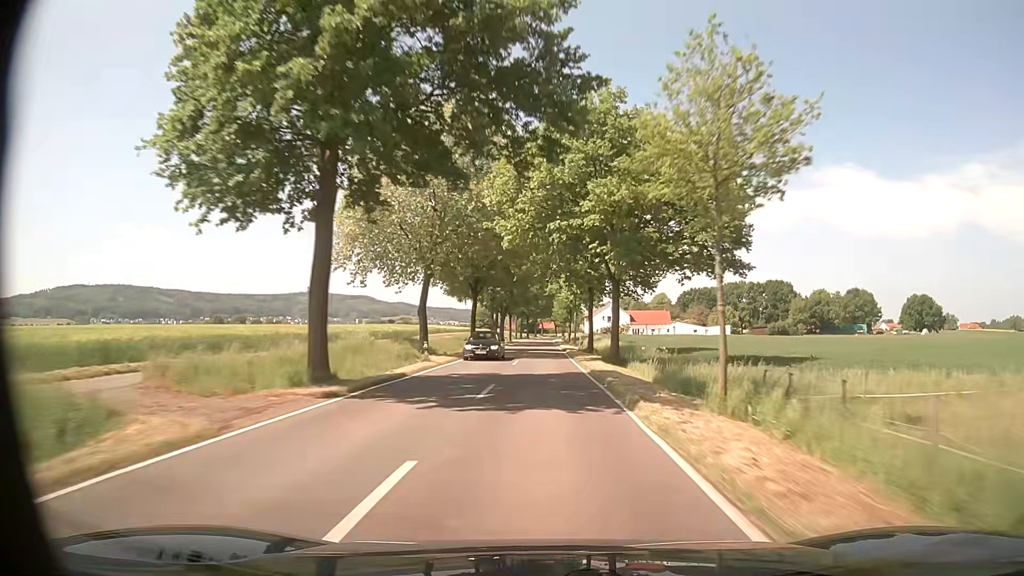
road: tertiary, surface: asphalt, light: Day
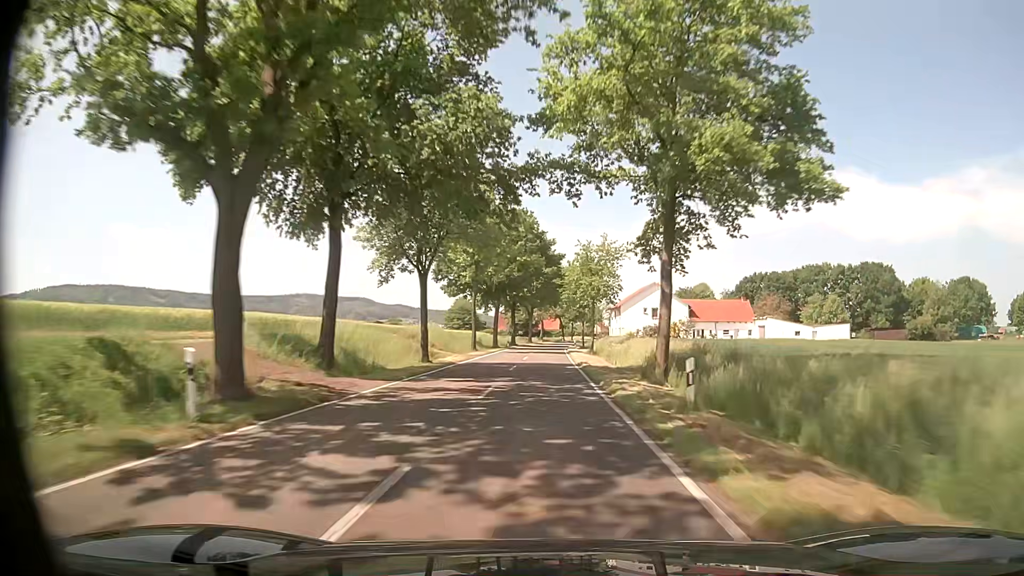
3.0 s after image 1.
(-0.6, +78.9) m; -1°
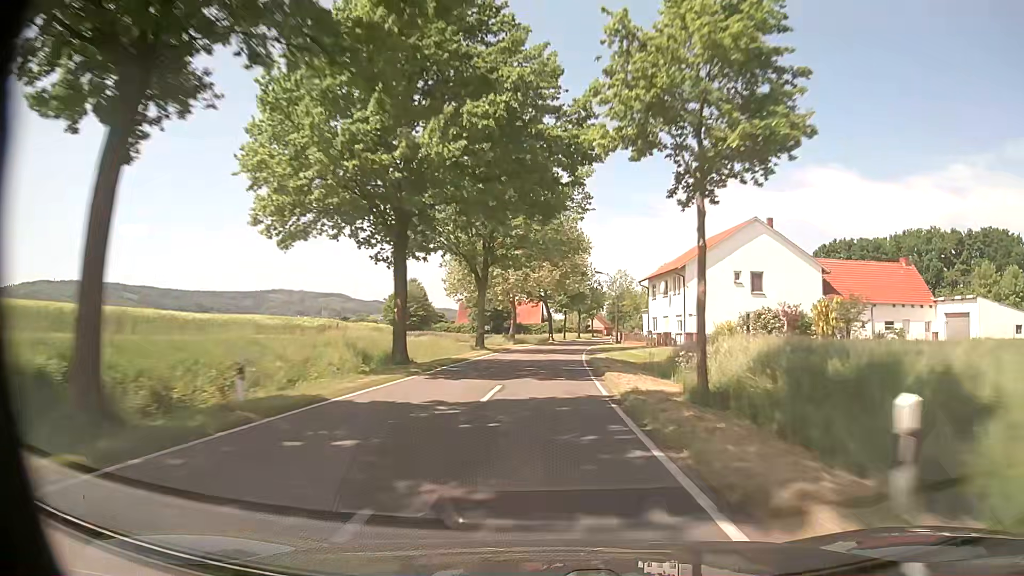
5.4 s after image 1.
(+0.5, +63.2) m; +2°
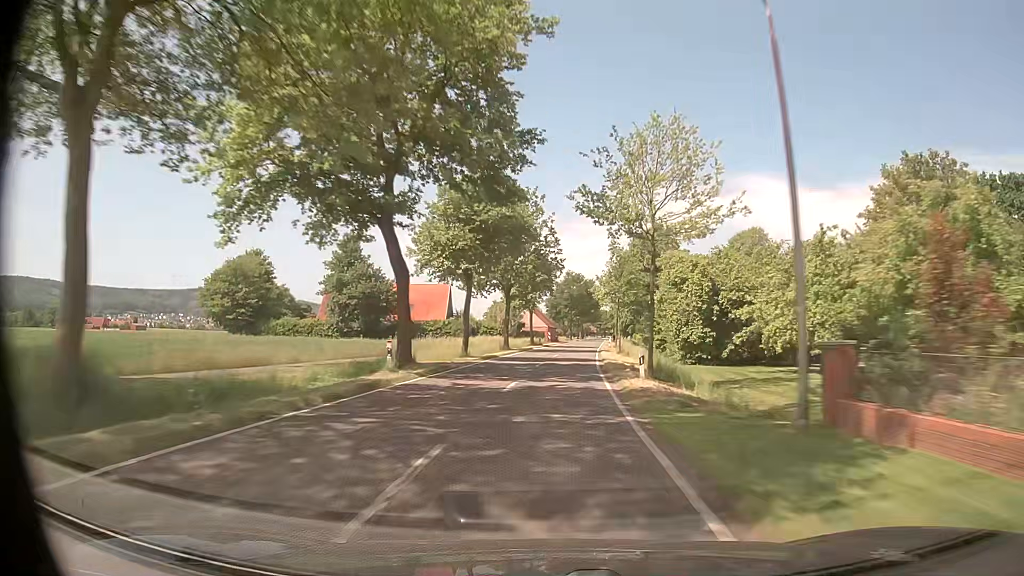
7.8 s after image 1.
(+3.0, +63.3) m; +6°
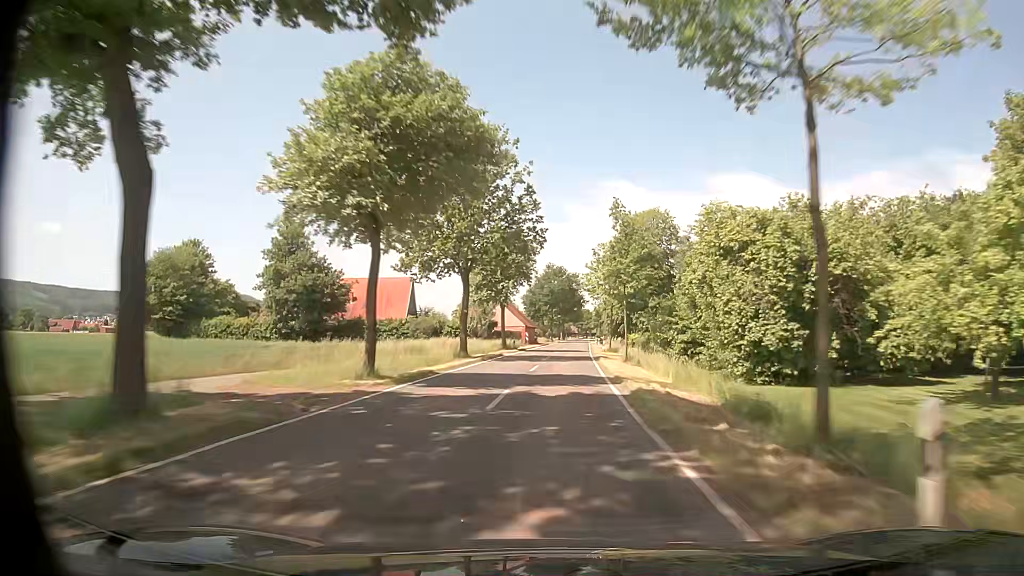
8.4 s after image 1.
(+0.3, +15.9) m; +2°
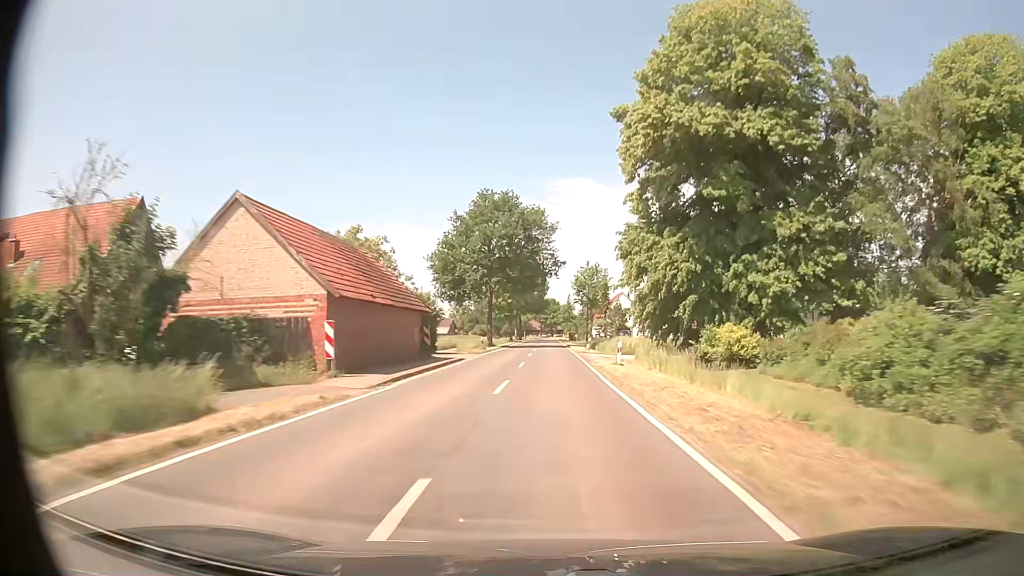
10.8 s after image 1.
(+2.1, +63.6) m; +3°
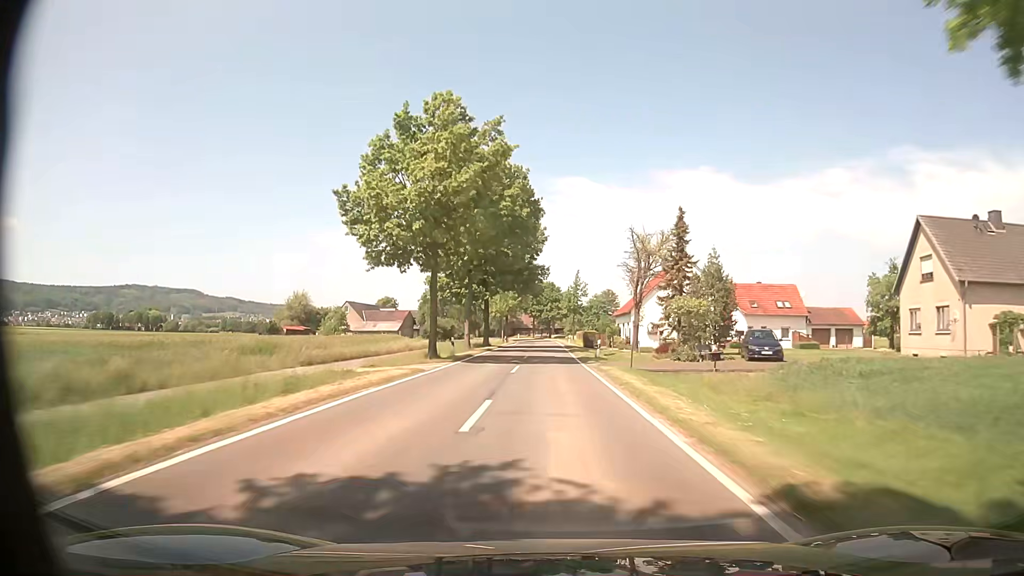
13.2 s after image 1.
(+0.4, +62.9) m; +1°
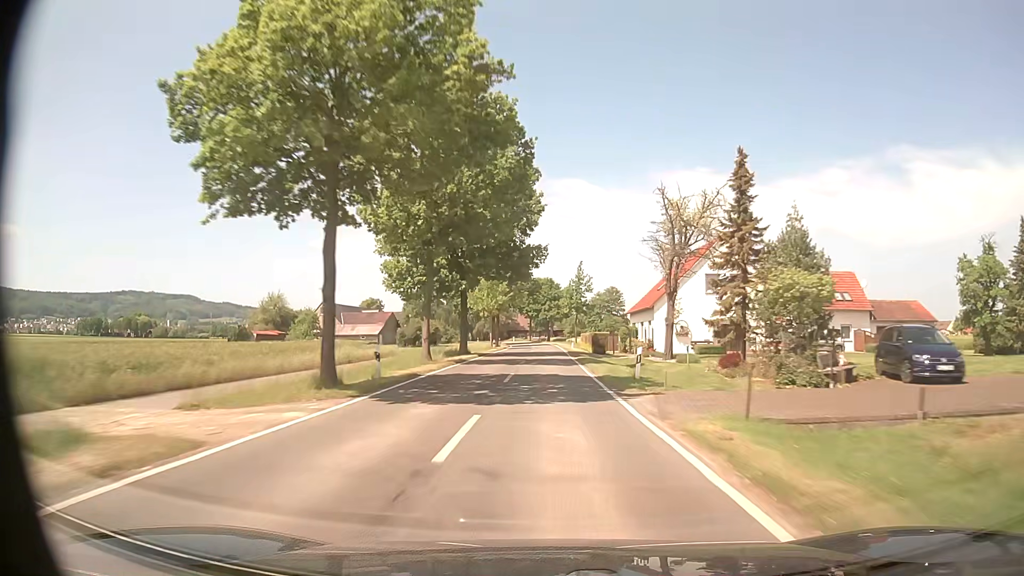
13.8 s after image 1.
(0.0, +15.4) m; 0°
(0, +10) (0, +20) (0, +30) (0, +40) (0, +50) (0, +60) (0, +70) (0, +80) (-1, +90) (-2, +100) m
